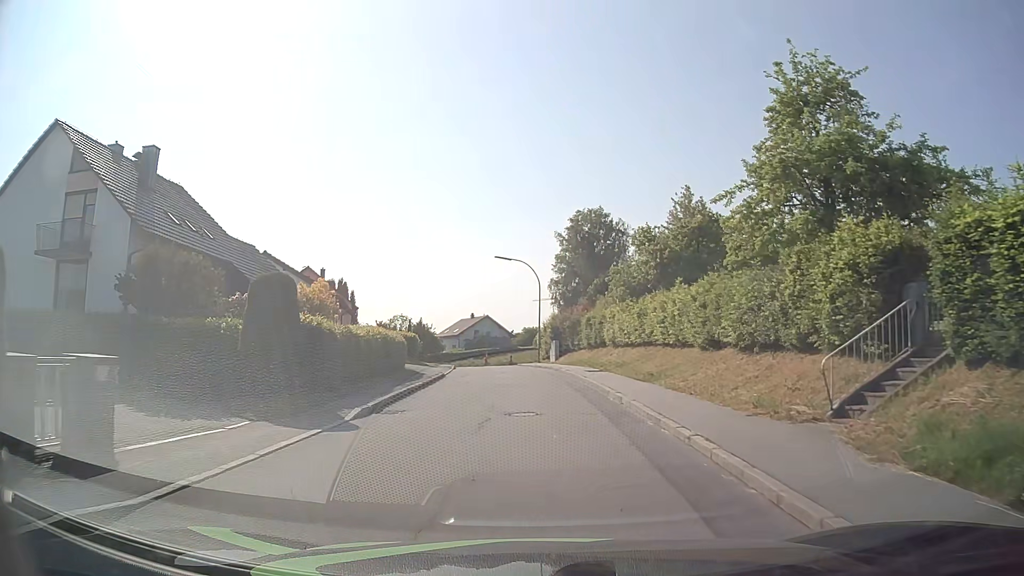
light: Day
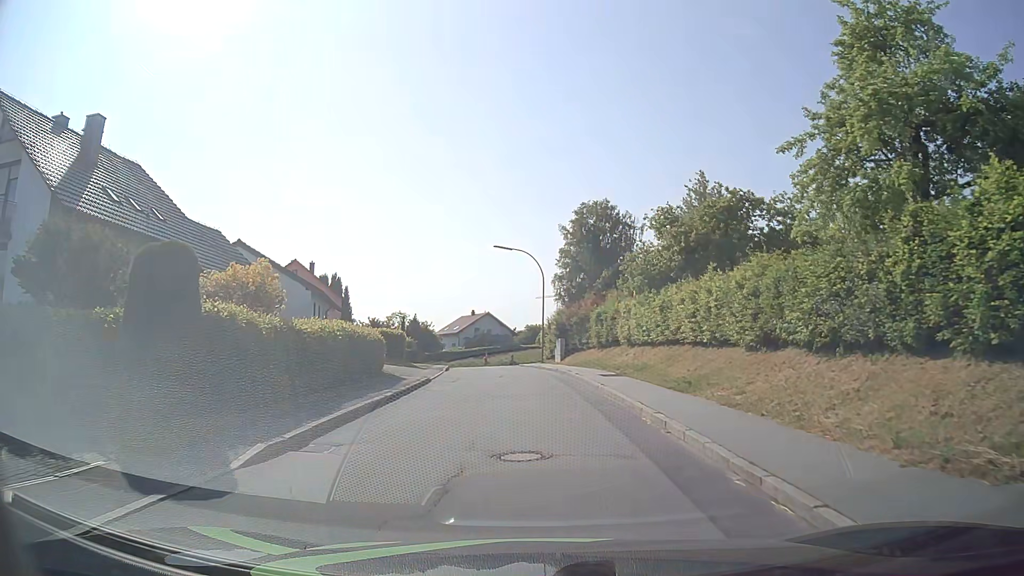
(0.0, +4.7) m; -1°
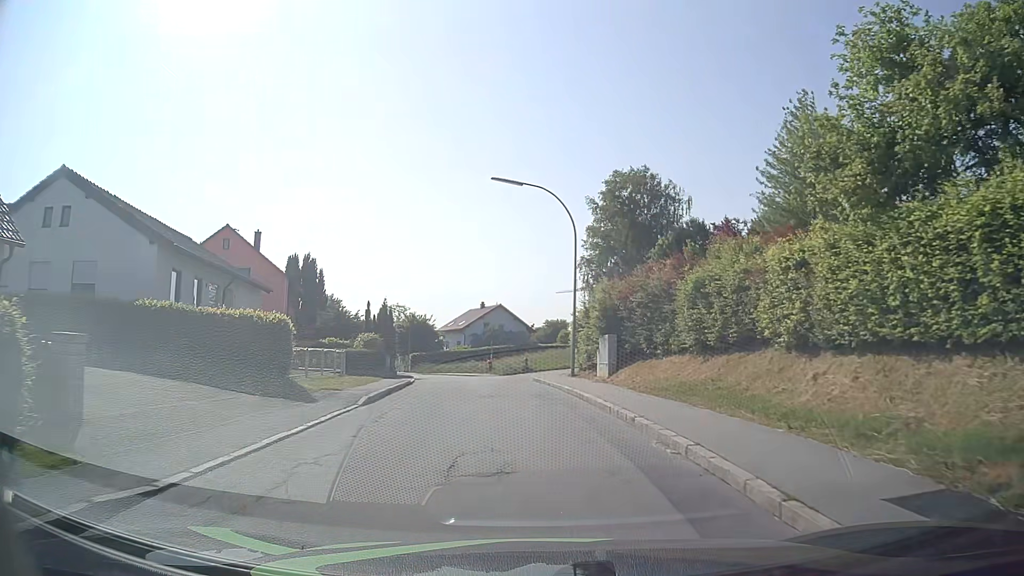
(-0.1, +18.9) m; -1°
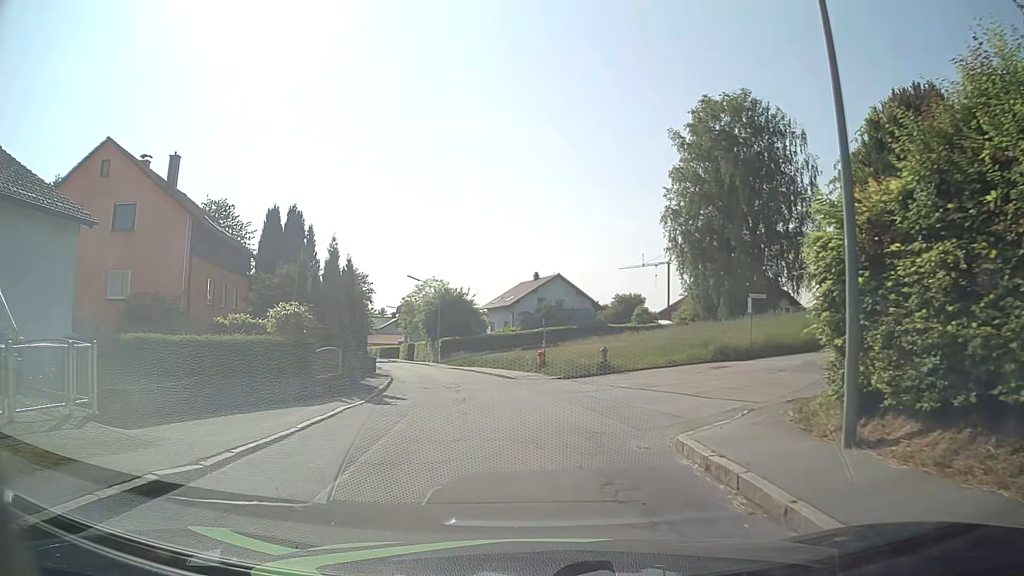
(-1.0, +20.4) m; -4°
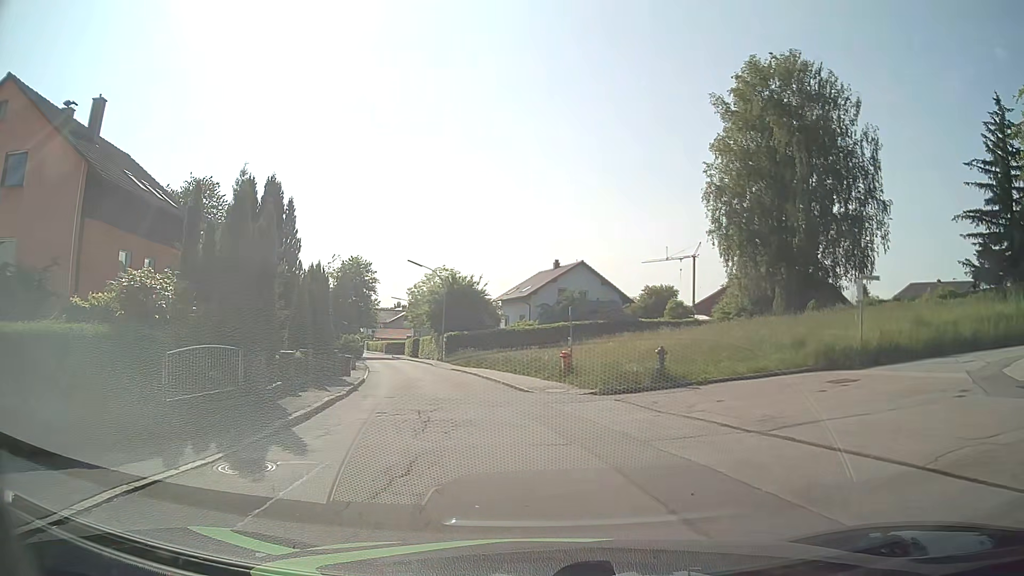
(-0.3, +8.6) m; -3°
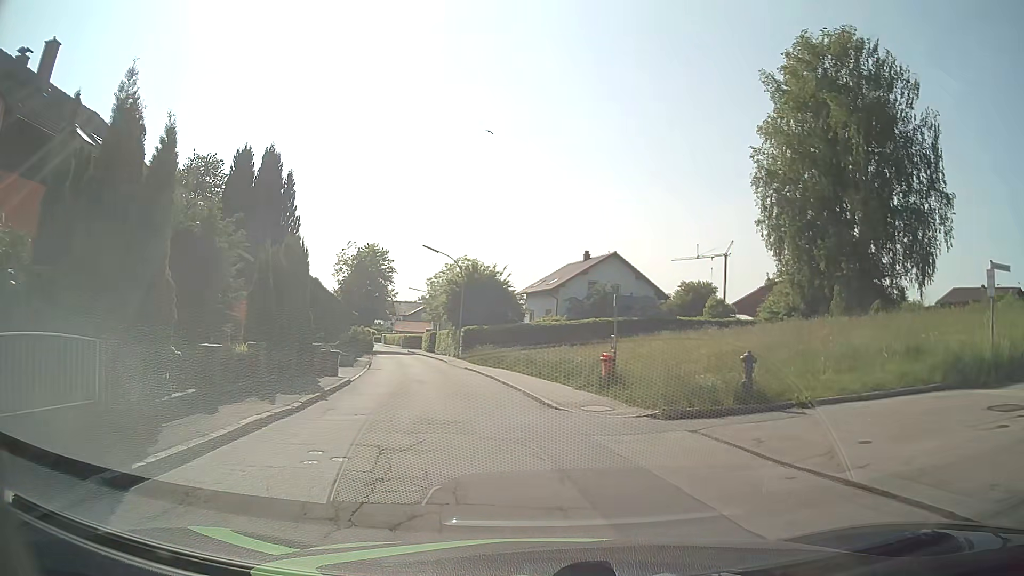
(-0.1, +5.6) m; -2°
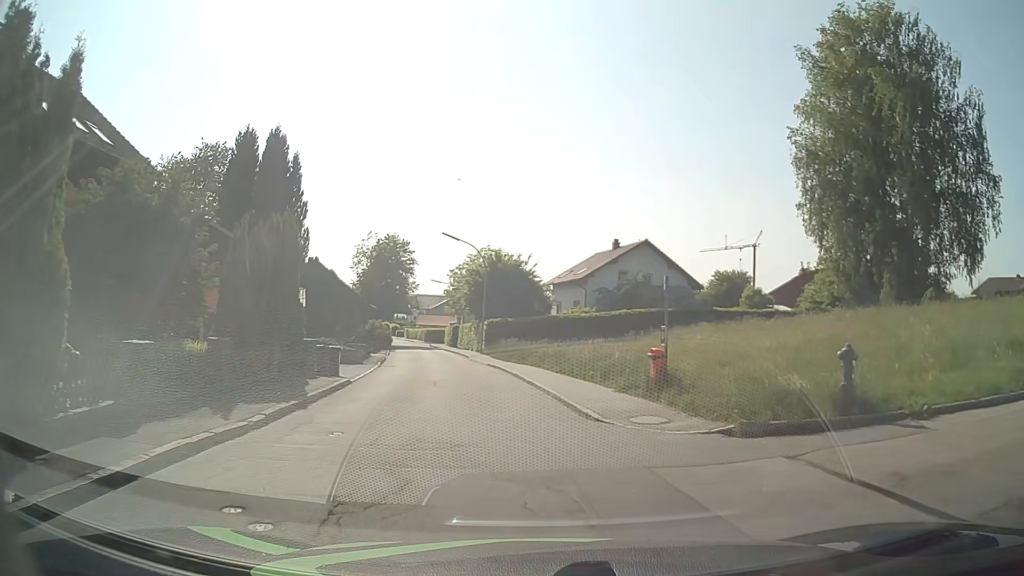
(0.0, +3.3) m; -2°
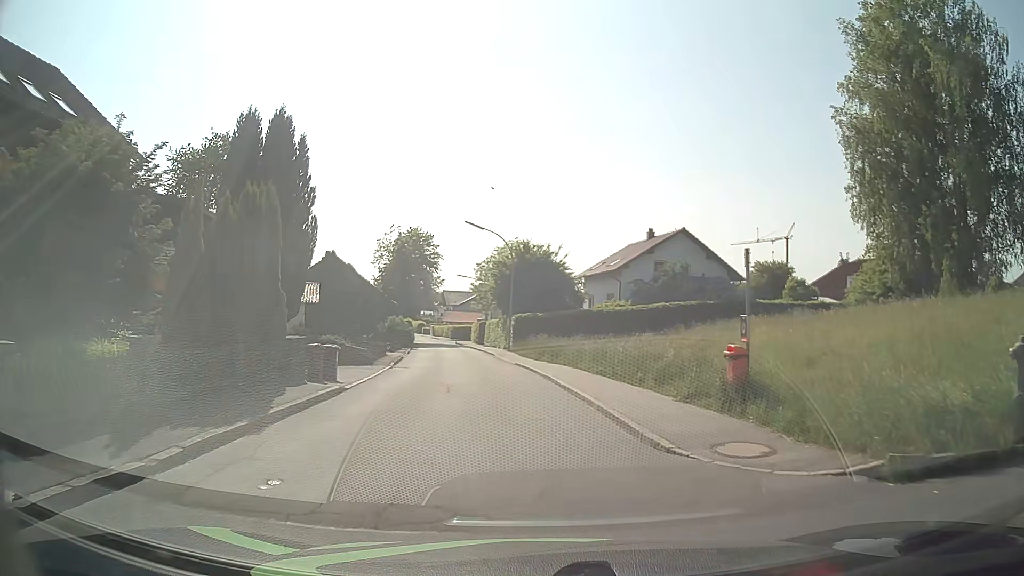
(-0.1, +3.5) m; -3°
(0, +10) (-1, +20) (-2, +30) (-4, +40) (-5, +50) (-7, +60) (-9, +69) (-11, +79) (-13, +89) (-16, +98) m
